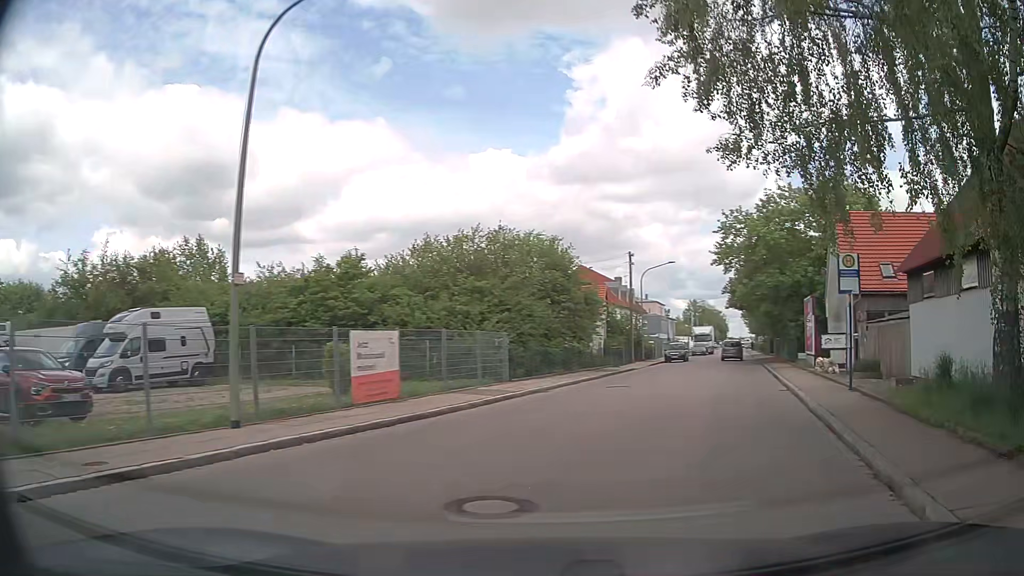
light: Day
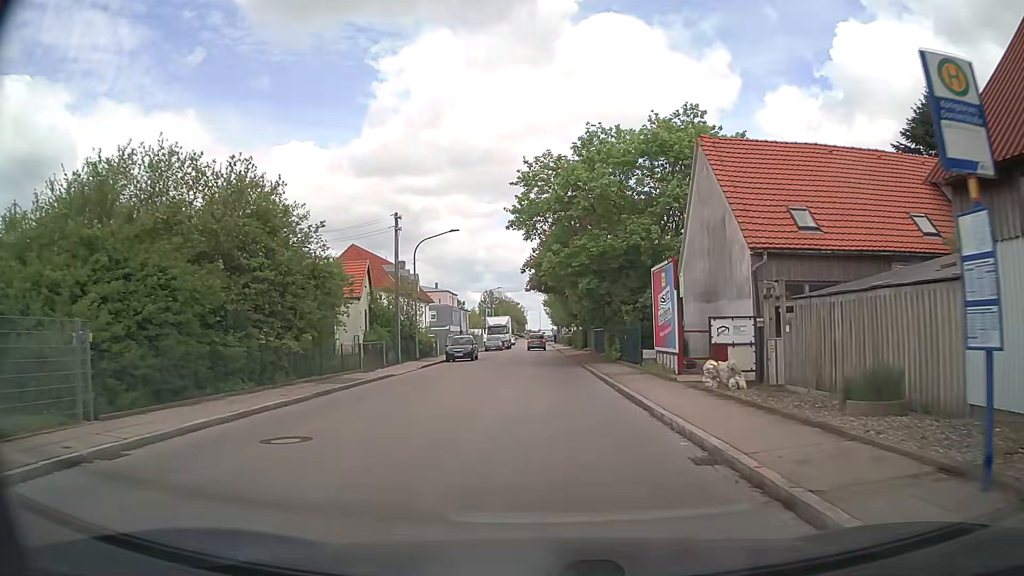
(+2.6, +12.8) m; +18°
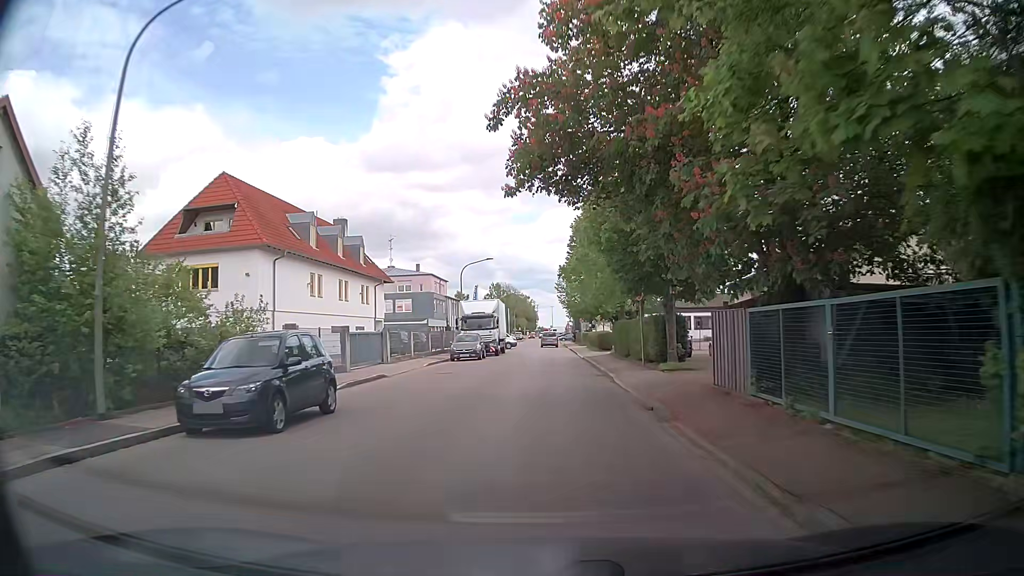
(-0.7, +30.9) m; -2°
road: residential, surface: asphalt
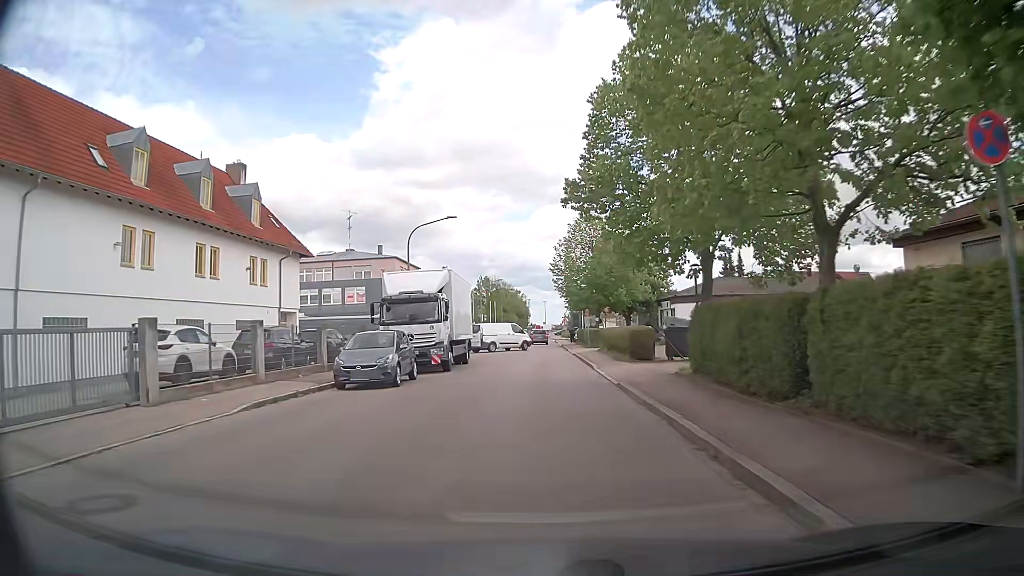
(+0.2, +19.5) m; +1°
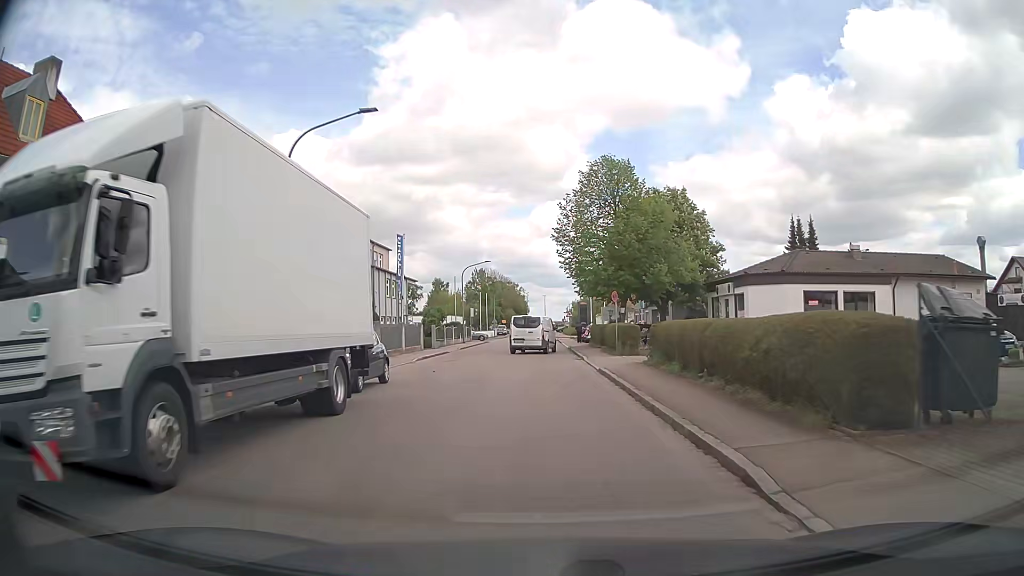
(+0.2, +18.2) m; +1°
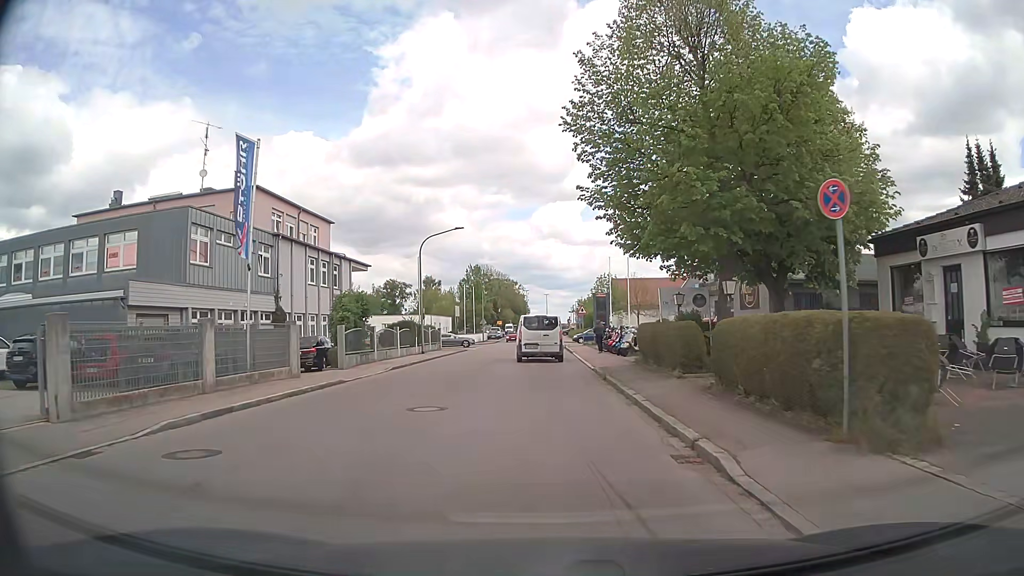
(-0.1, +22.0) m; -1°
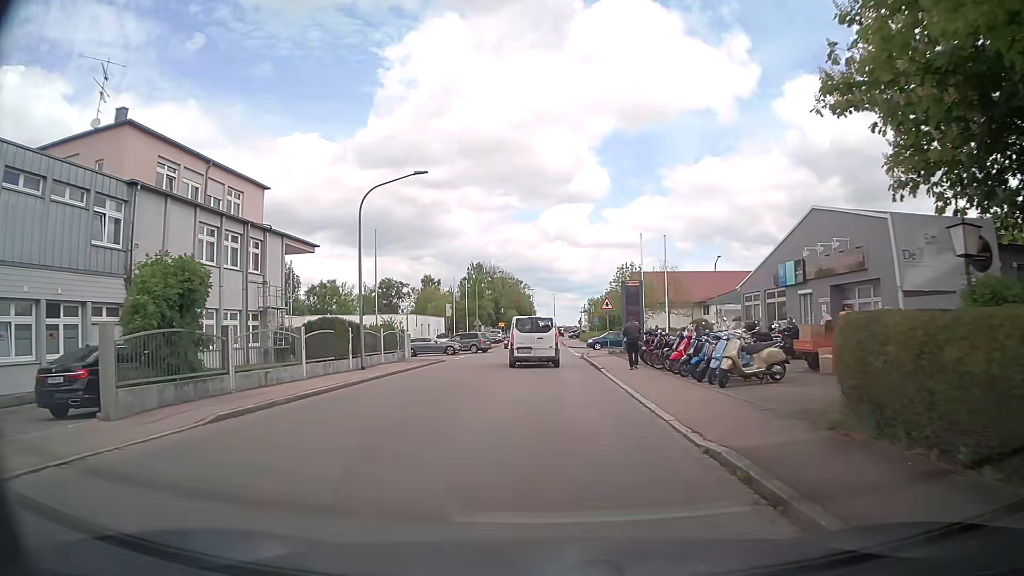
(-0.1, +15.3) m; -1°
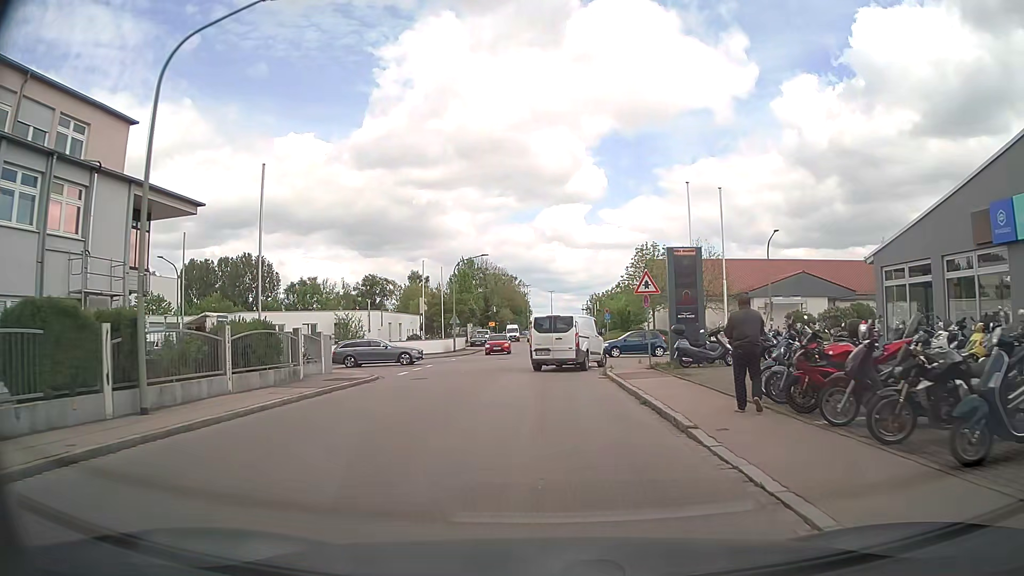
(+0.1, +15.2) m; +1°
(0, +10) (0, +20) (0, +30) (0, +40) (0, +50) (0, +60) (-1, +70) (-1, +80) (-1, +90) (-1, +100) m
